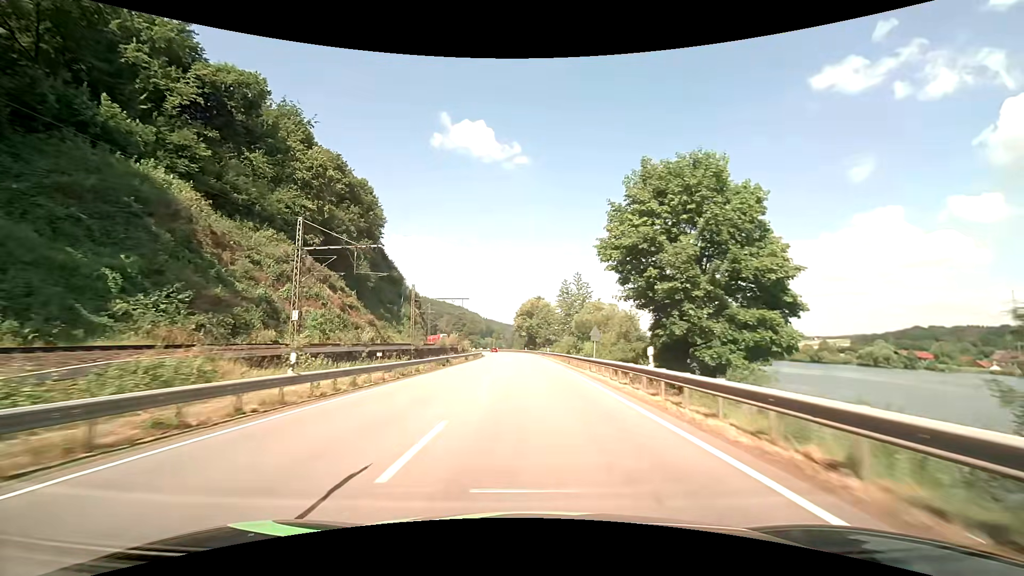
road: primary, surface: asphalt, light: Day
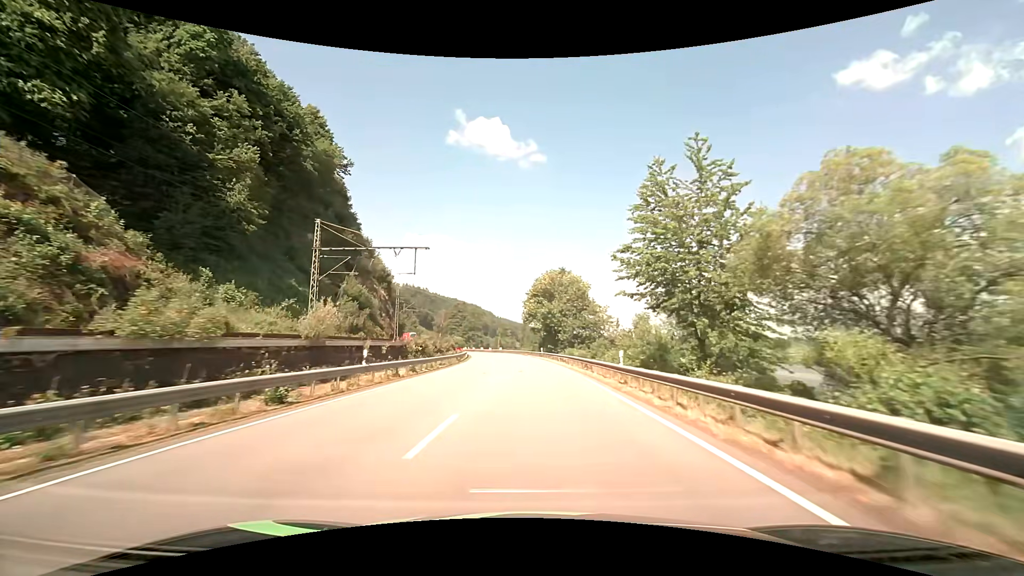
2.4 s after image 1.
(-0.8, +46.7) m; -2°
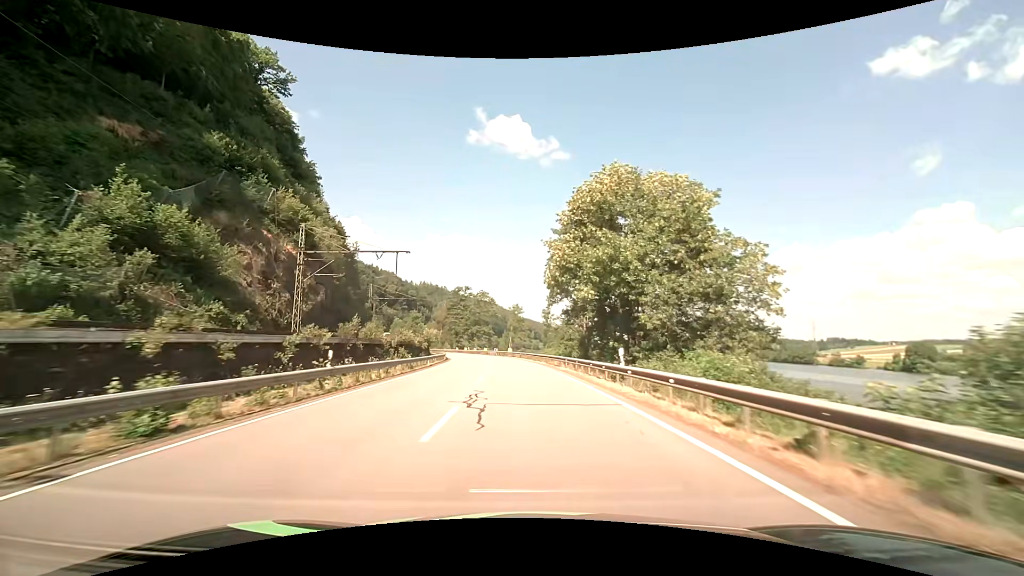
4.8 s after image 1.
(-0.6, +46.8) m; -2°
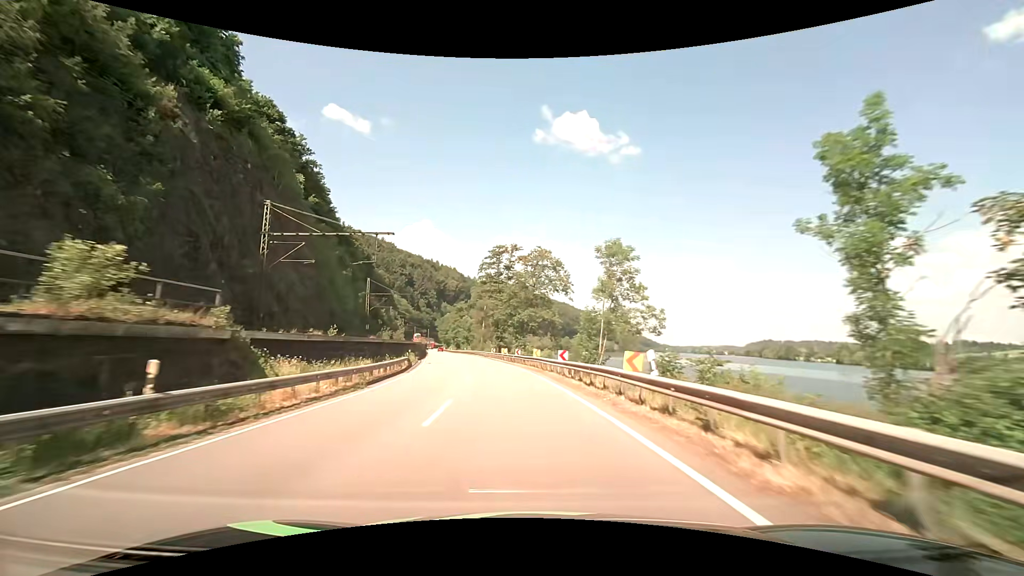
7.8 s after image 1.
(-3.9, +58.0) m; -8°
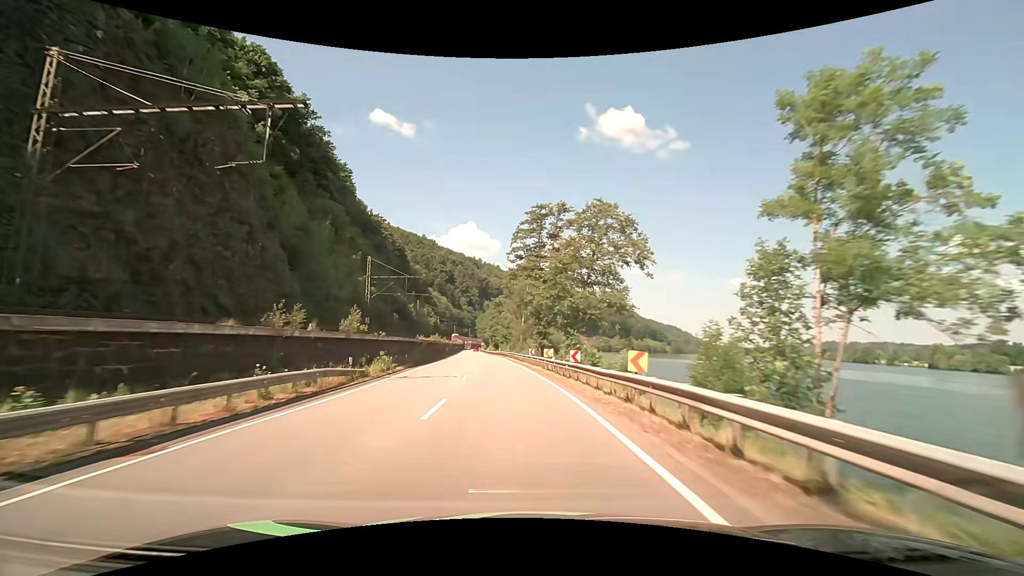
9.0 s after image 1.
(-0.9, +23.2) m; -5°
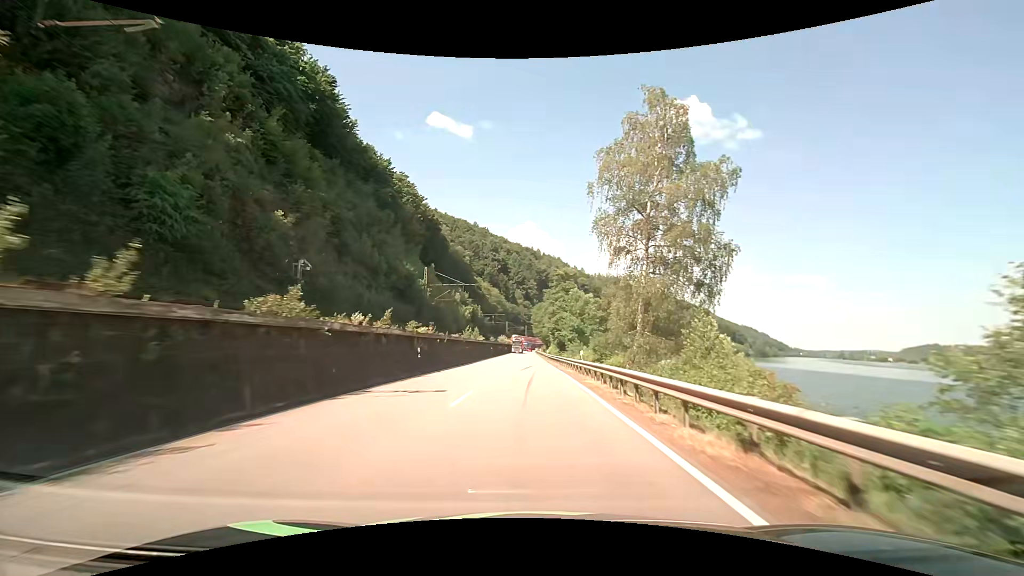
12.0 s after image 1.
(-5.0, +57.8) m; -8°
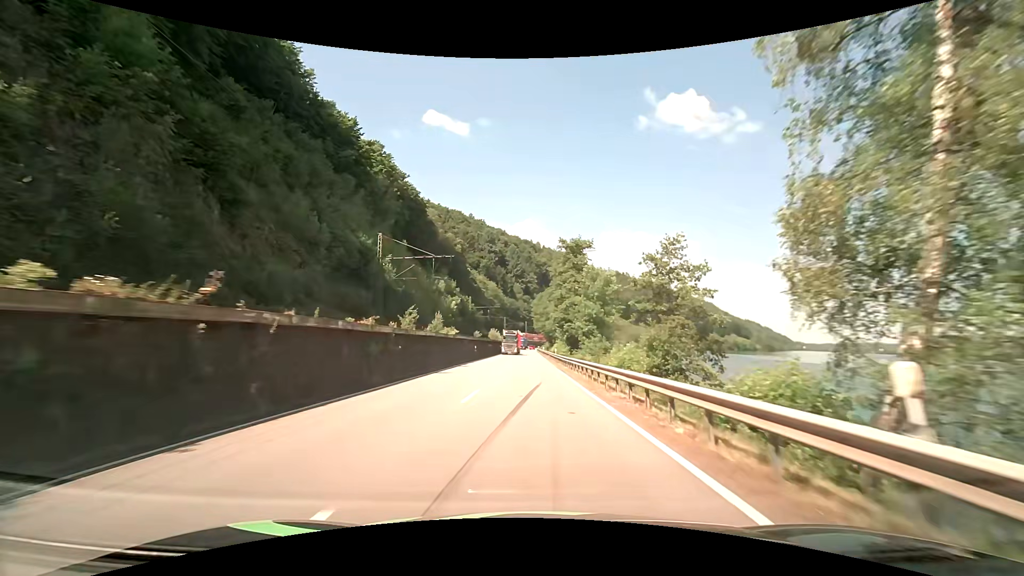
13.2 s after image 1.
(0.0, +23.3) m; 0°
